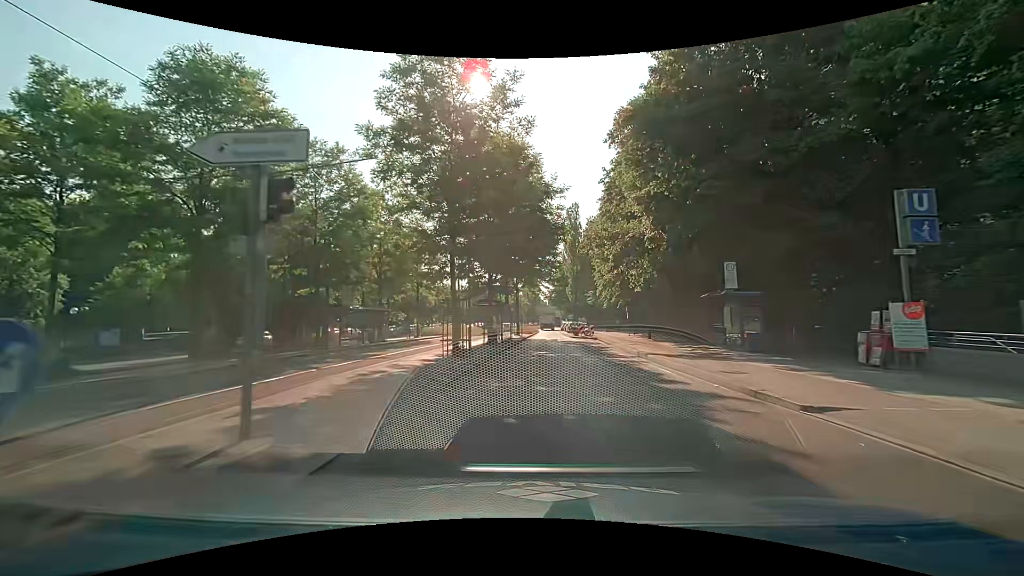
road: secondary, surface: asphalt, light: Day
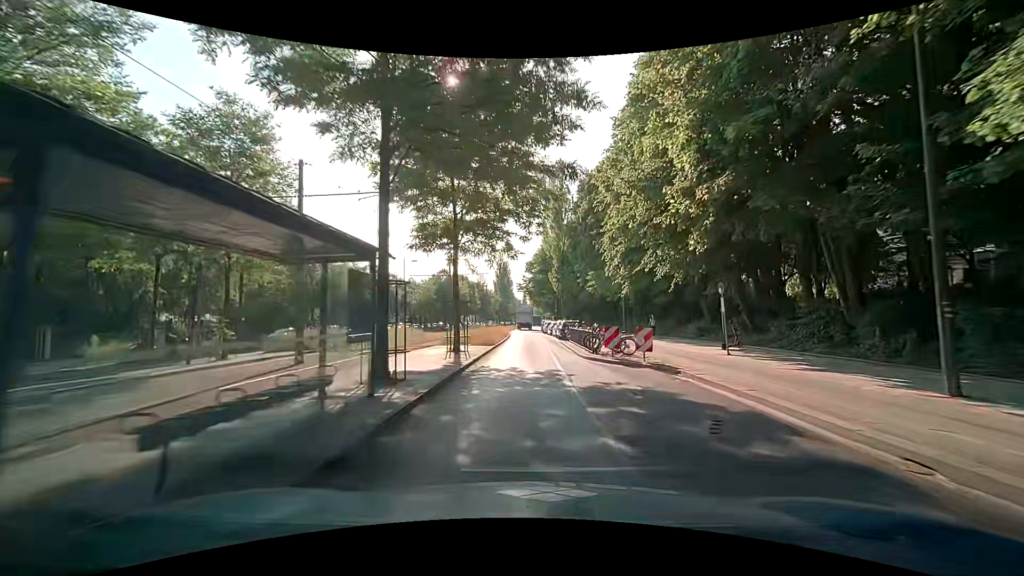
(+0.8, +27.2) m; +2°
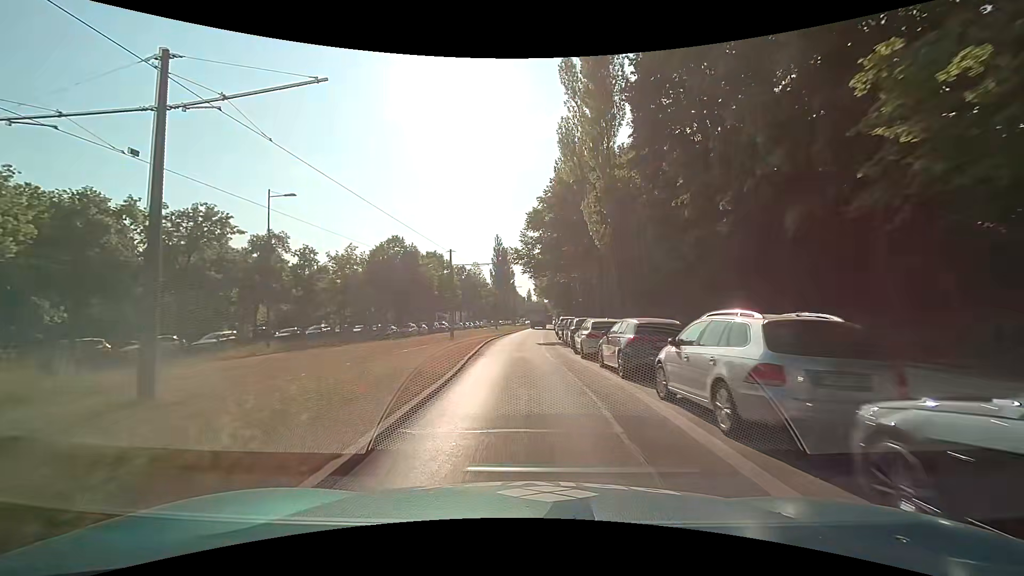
(+0.7, +38.0) m; +1°
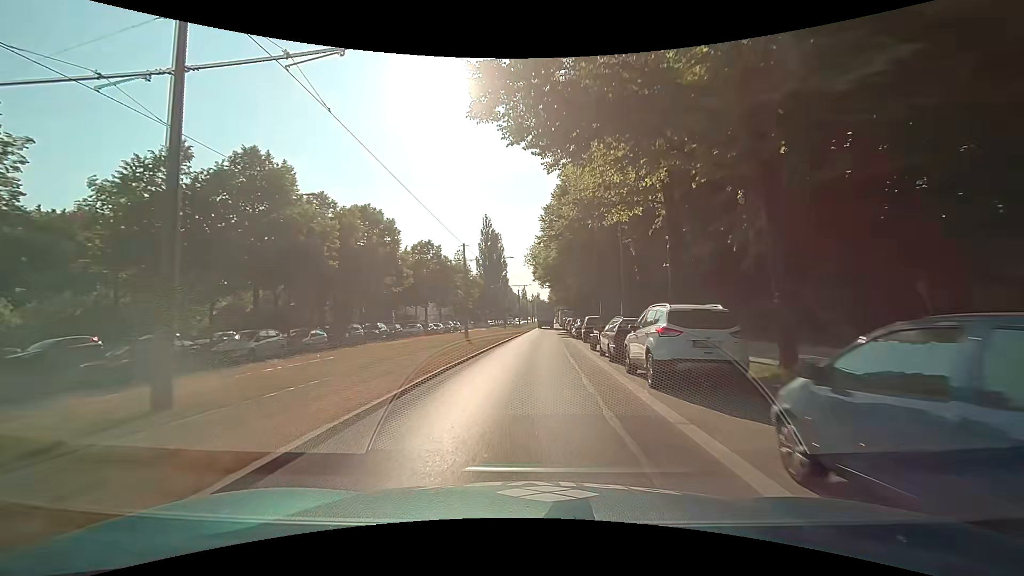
(-0.4, +31.5) m; +1°
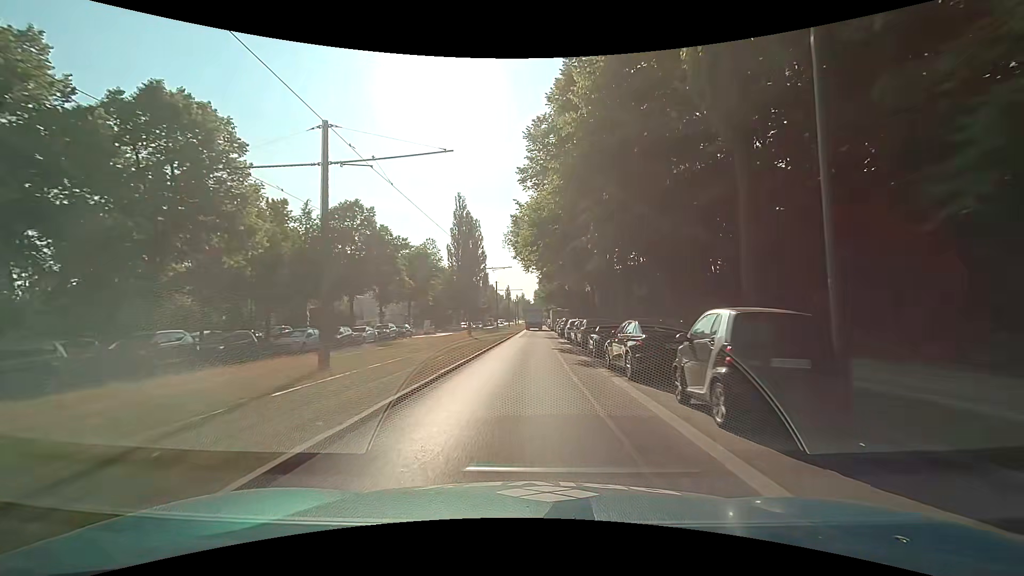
(+0.3, +23.4) m; +1°
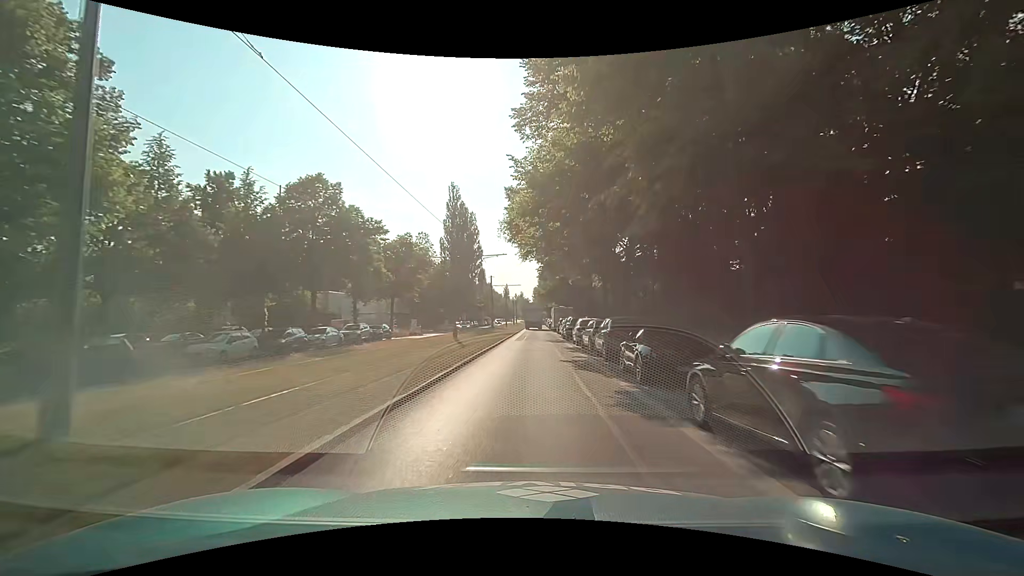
(+0.1, +7.8) m; 0°
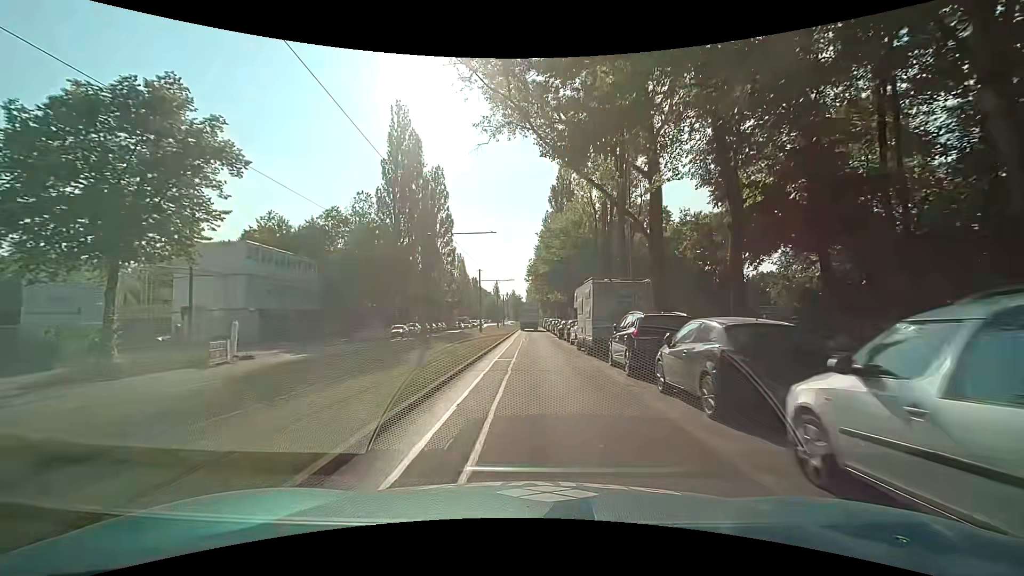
(+0.3, +38.6) m; +1°
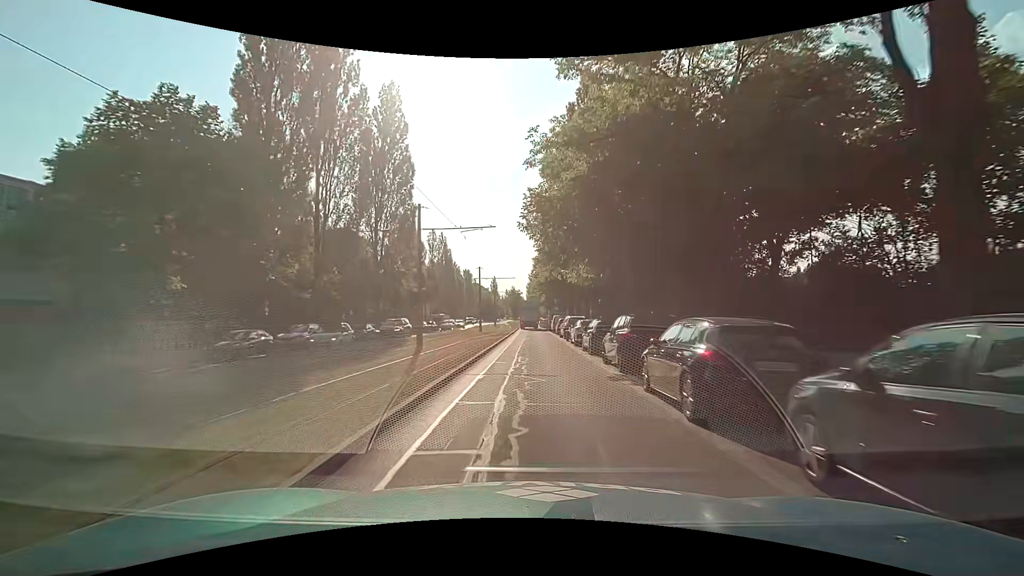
(-0.1, +30.4) m; 0°
(0, +10) (0, +20) (0, +30) (0, +40) (0, +50) (0, +60) (0, +70) (0, +80) (0, +90) (-1, +100) m
